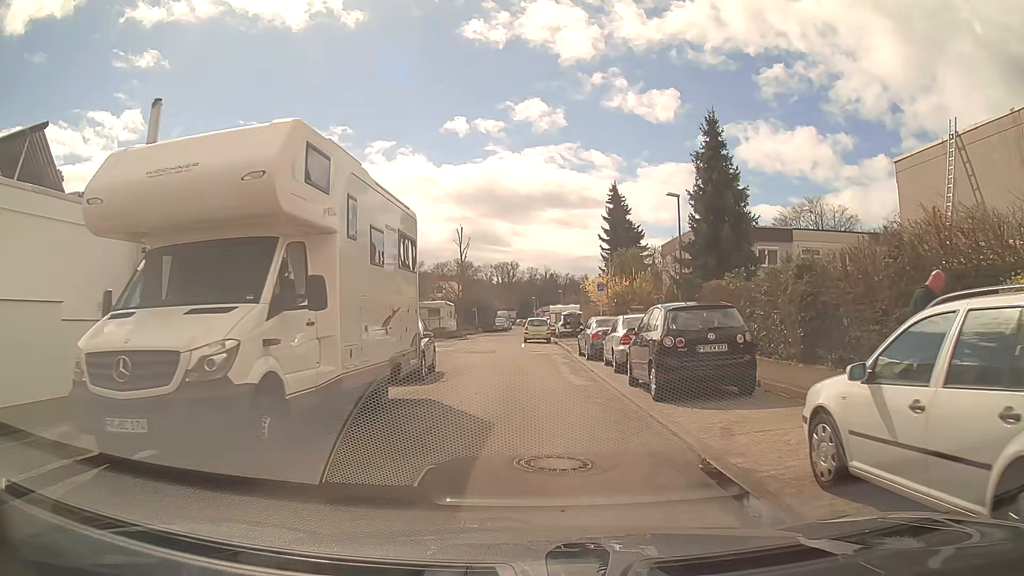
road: residential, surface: asphalt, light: Day
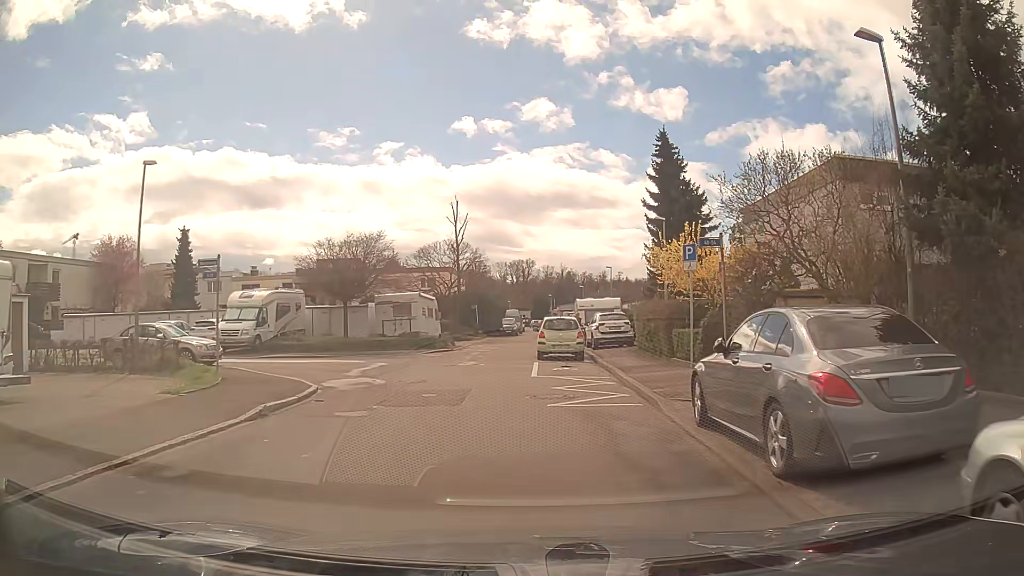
(0.0, +16.9) m; -1°
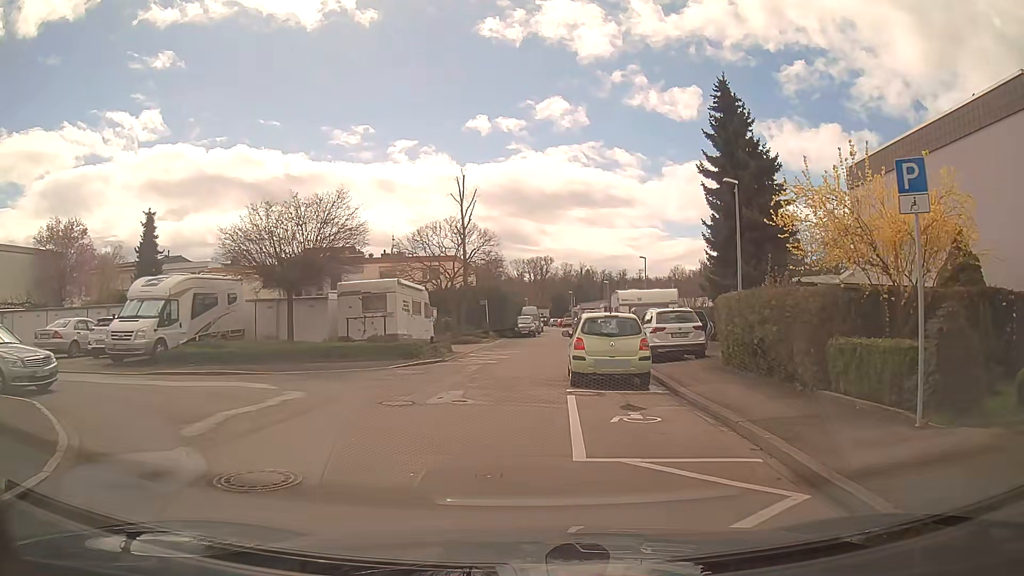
(-0.2, +9.6) m; -2°
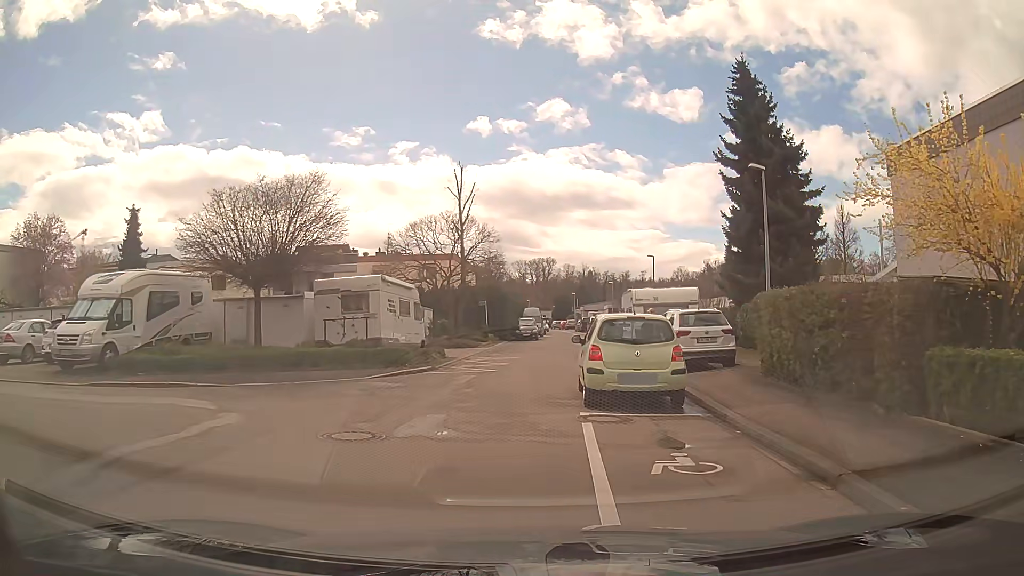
(0.0, +2.9) m; -1°
